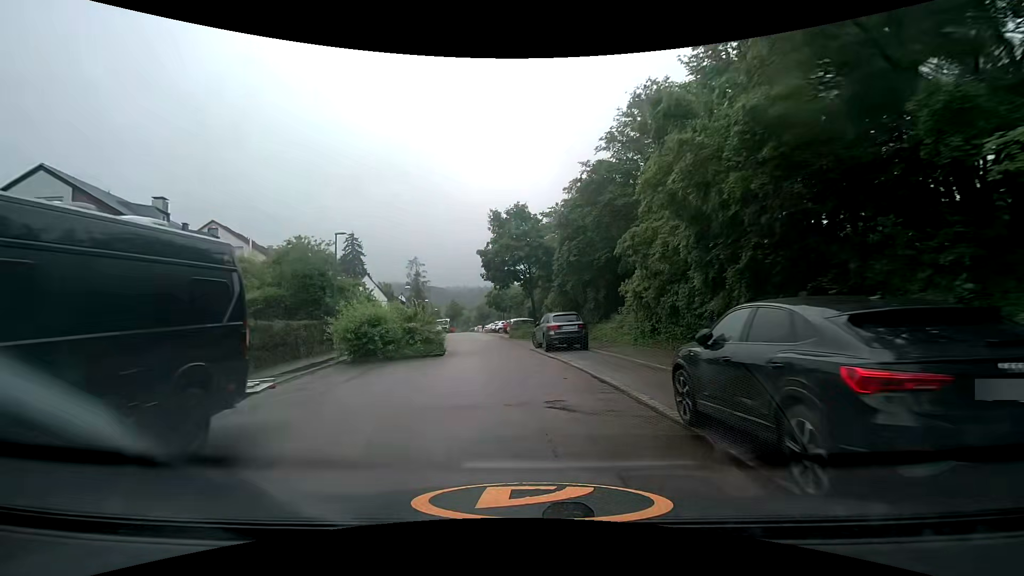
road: residential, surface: asphalt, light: Day
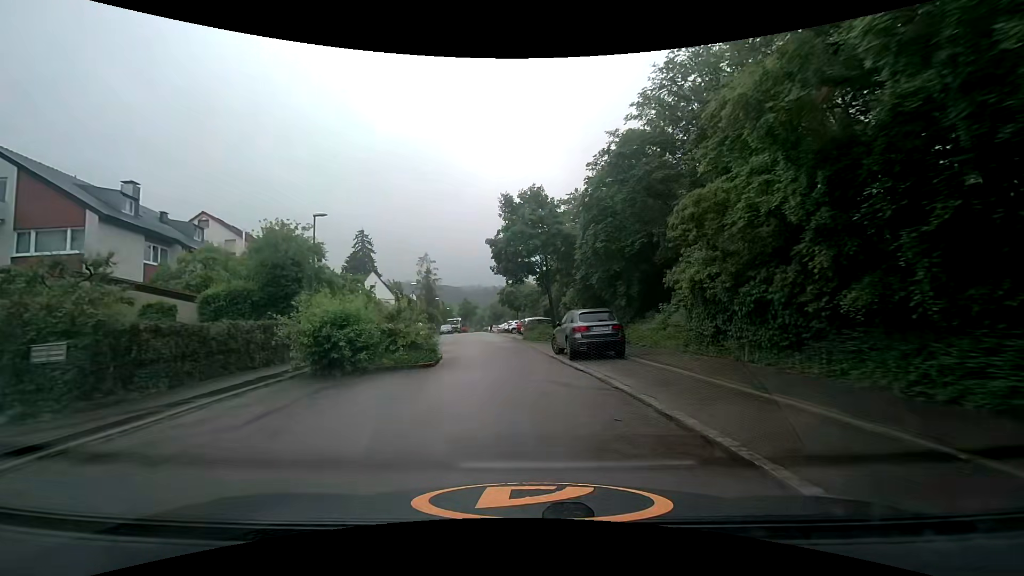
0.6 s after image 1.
(-0.1, +4.8) m; -2°
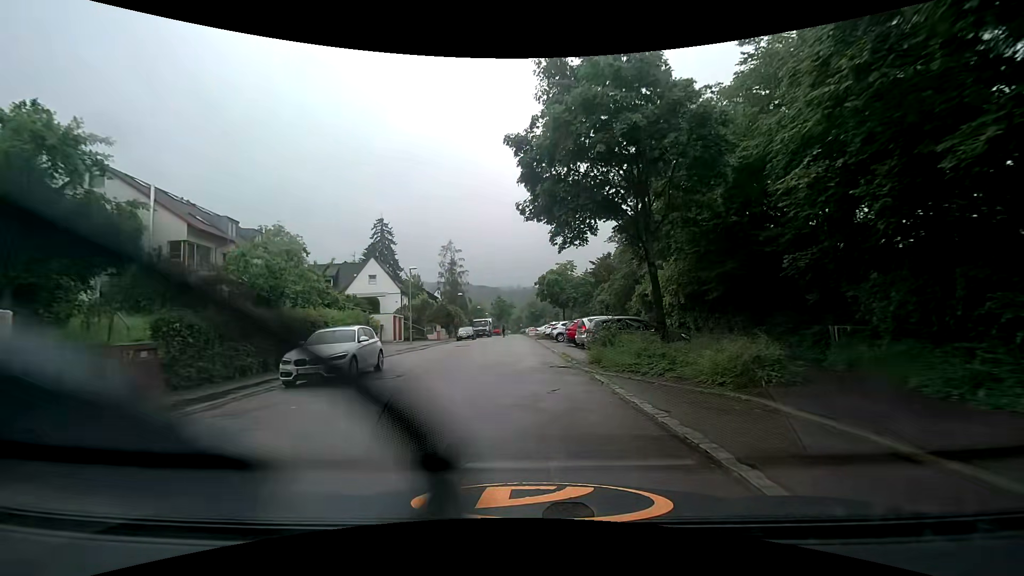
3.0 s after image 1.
(-0.7, +18.7) m; -5°
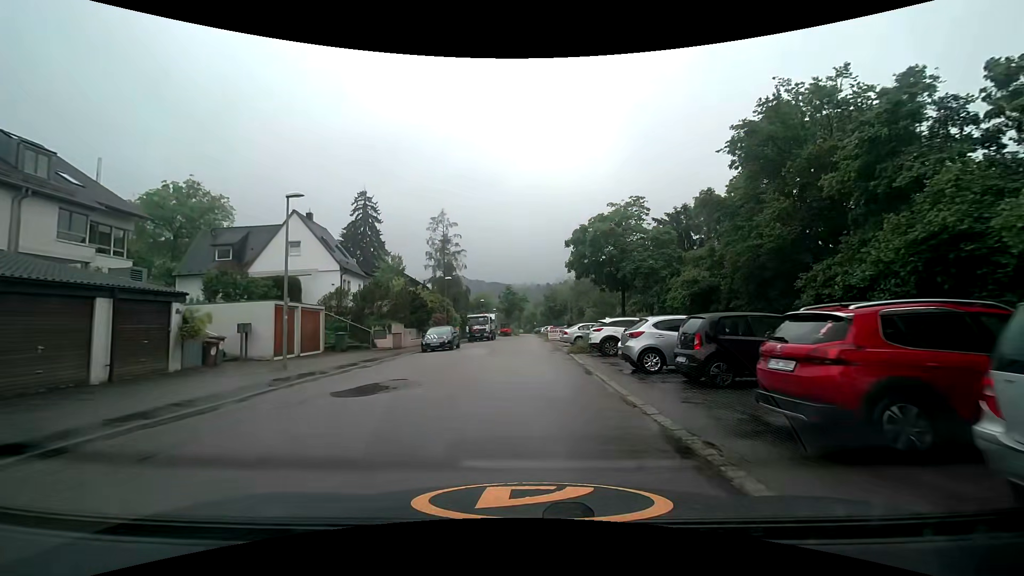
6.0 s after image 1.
(-0.2, +22.6) m; -2°
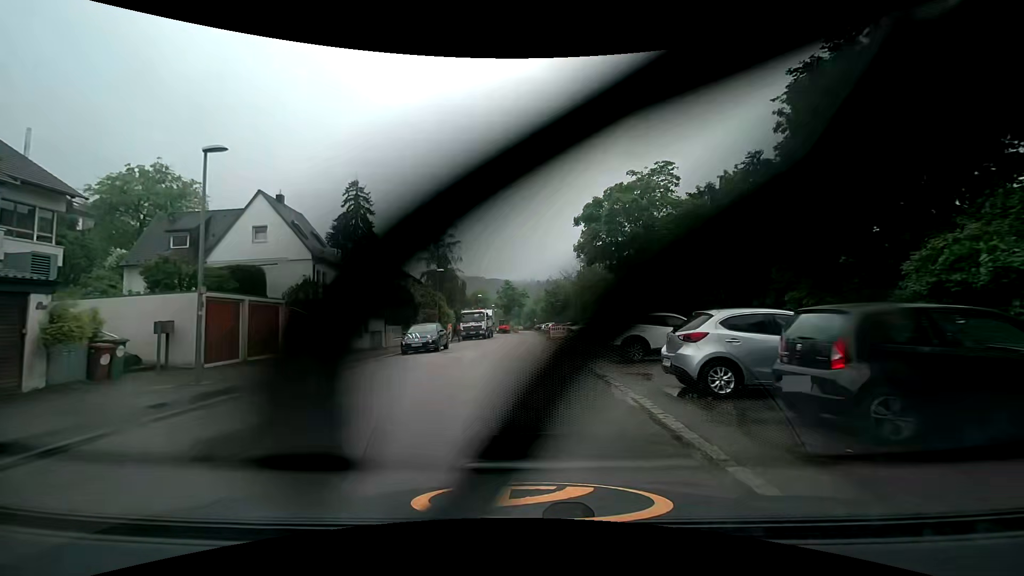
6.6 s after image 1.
(0.0, +4.5) m; 0°
(0, +10) (0, +20) (0, +30) (0, +40) (0, +50) (+1, +60) (+1, +70) (+1, +80) (+1, +90) (+1, +100) m
